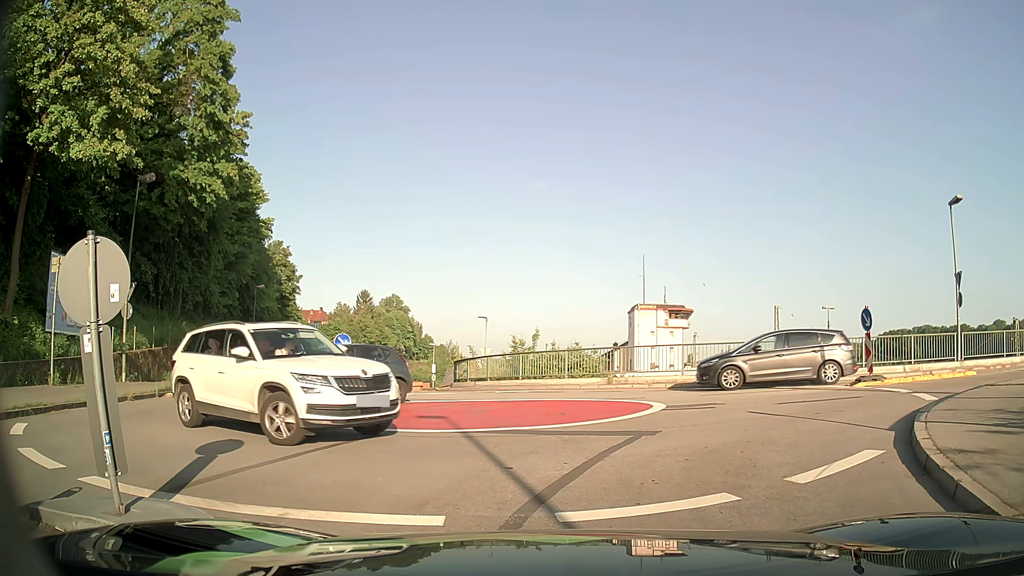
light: Day
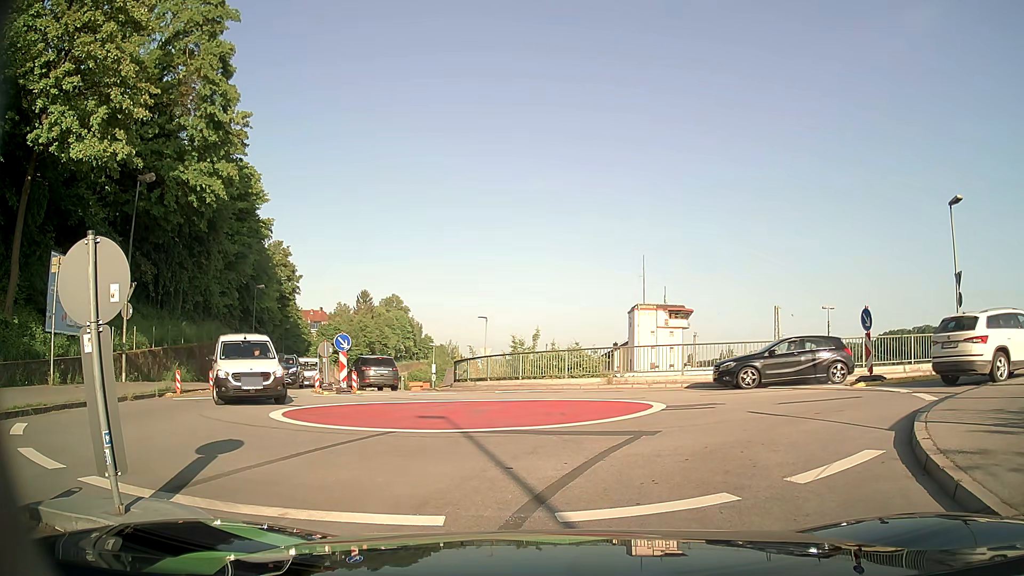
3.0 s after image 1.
(0.0, 0.0) m; 0°
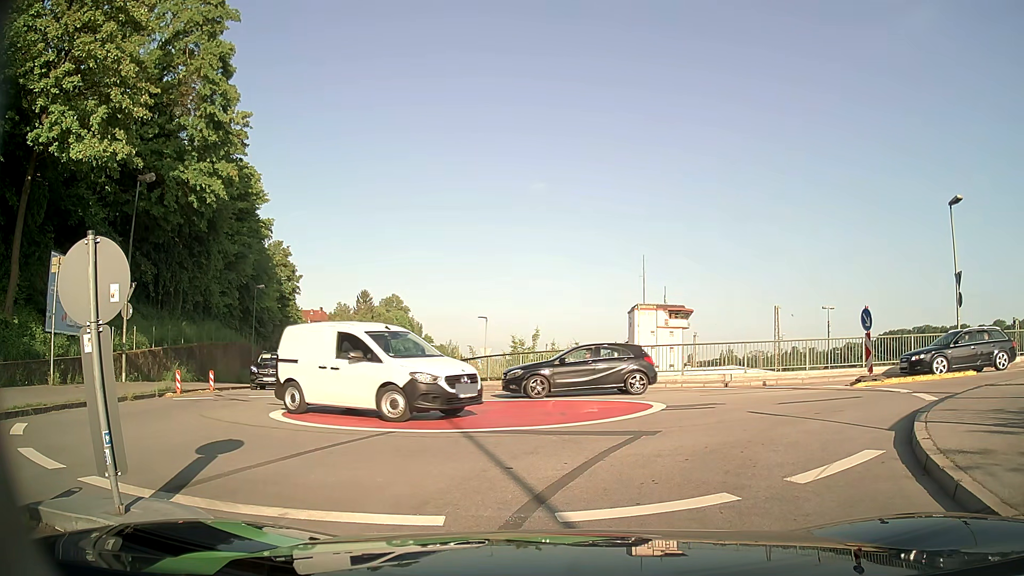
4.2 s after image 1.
(0.0, 0.0) m; 0°
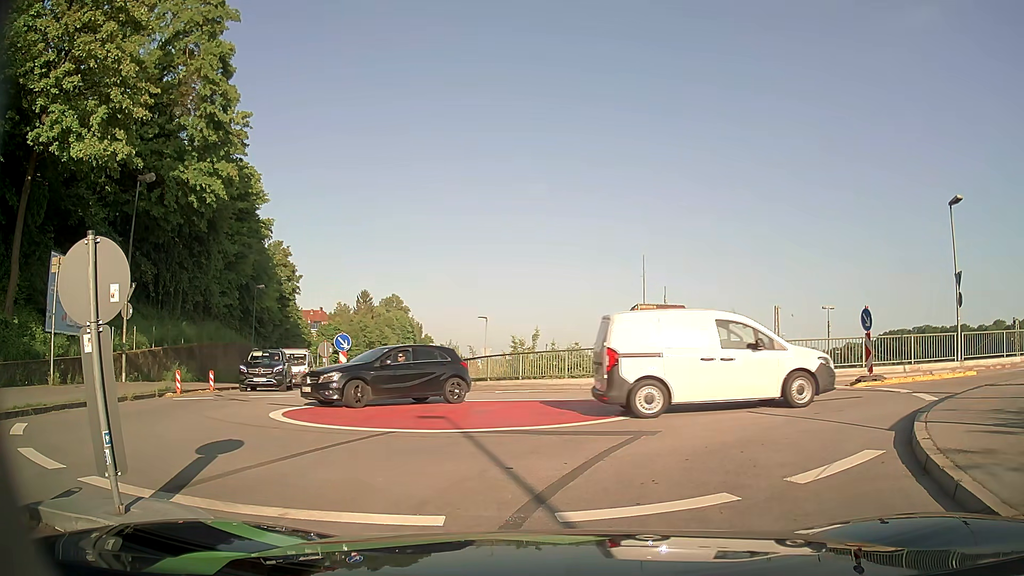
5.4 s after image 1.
(0.0, 0.0) m; 0°
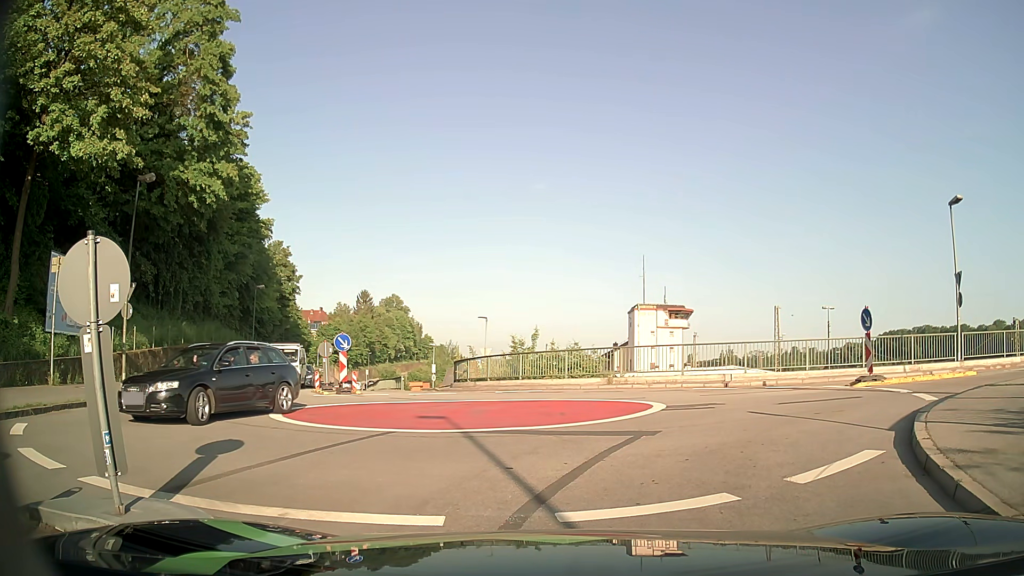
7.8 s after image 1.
(0.0, 0.0) m; 0°
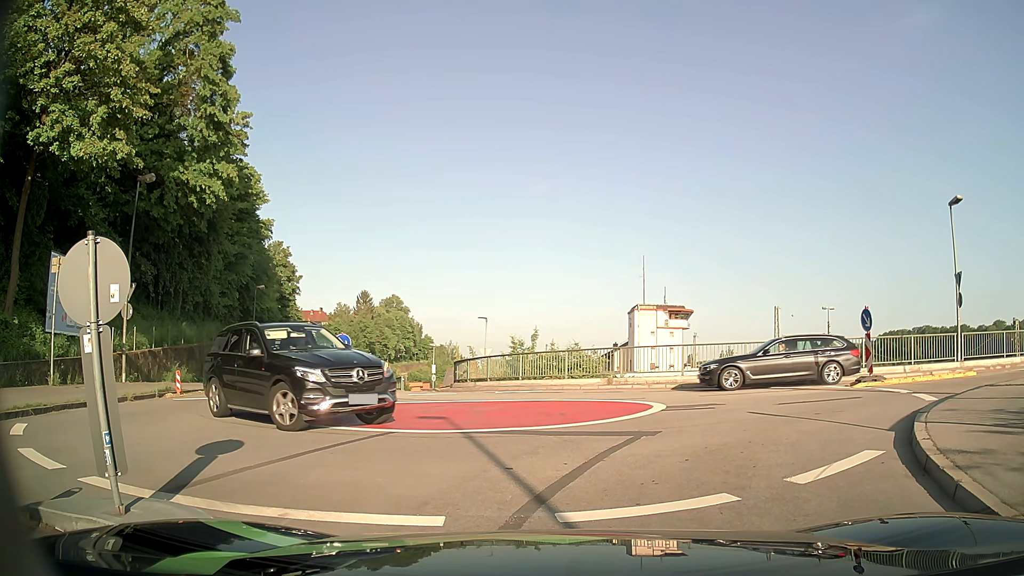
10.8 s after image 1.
(0.0, 0.0) m; 0°
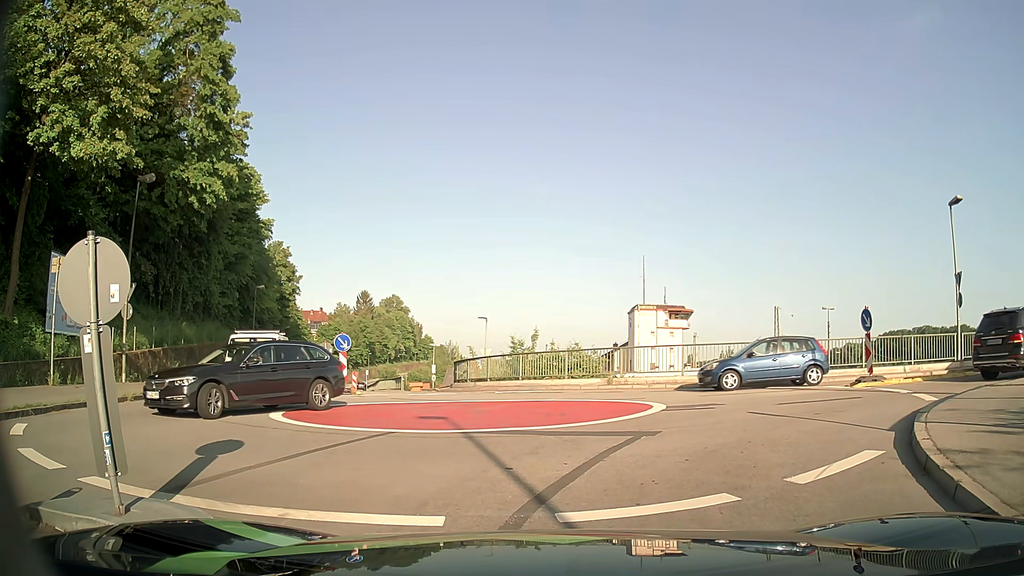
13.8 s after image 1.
(0.0, 0.0) m; 0°
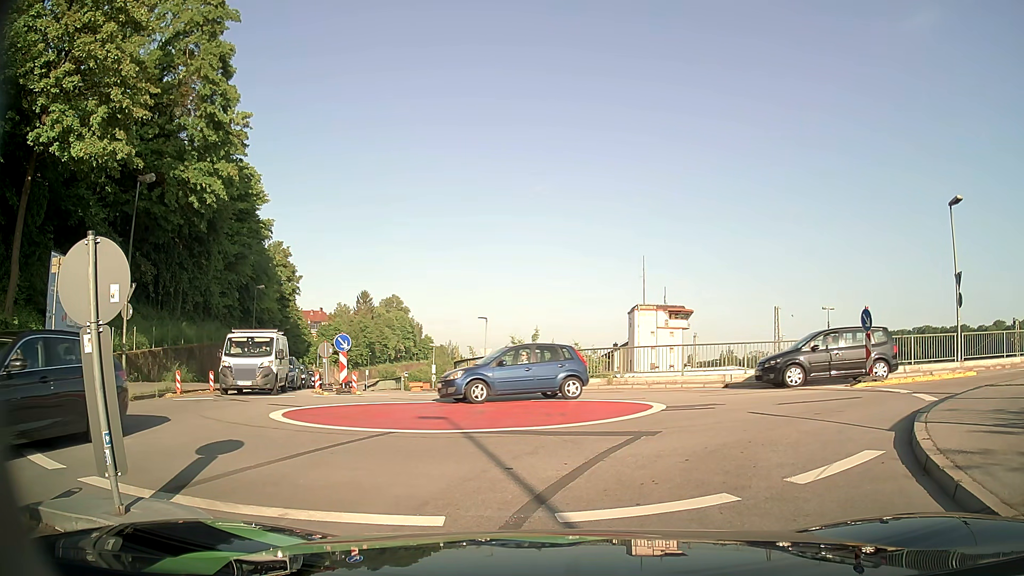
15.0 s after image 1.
(0.0, 0.0) m; 0°
